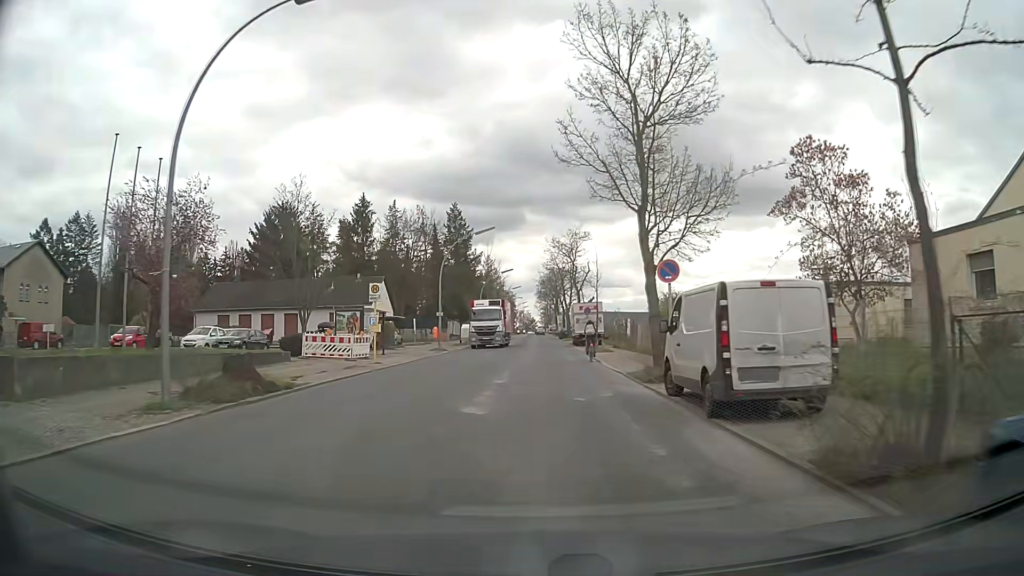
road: tertiary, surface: asphalt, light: Day
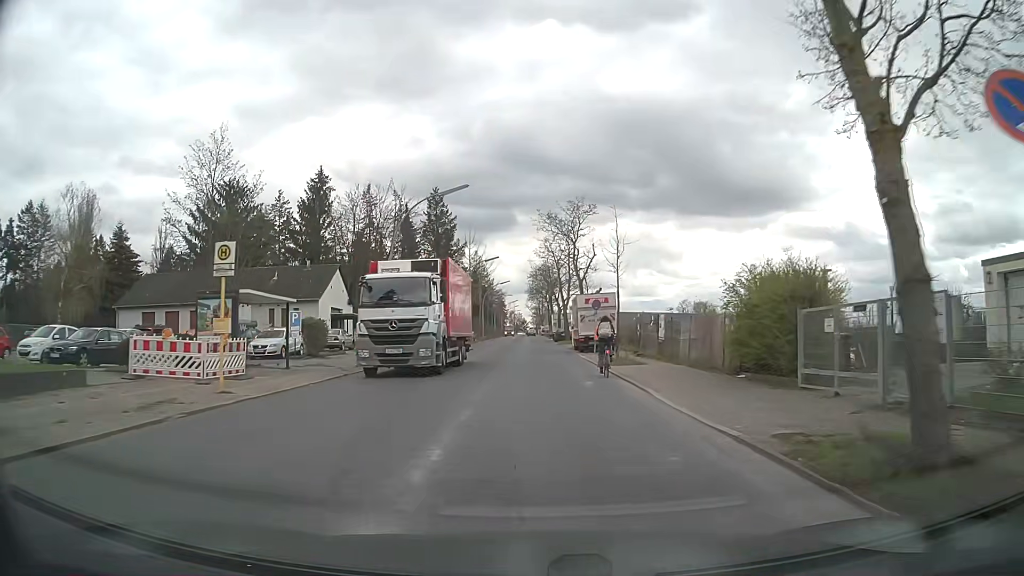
(+0.1, +13.3) m; 0°
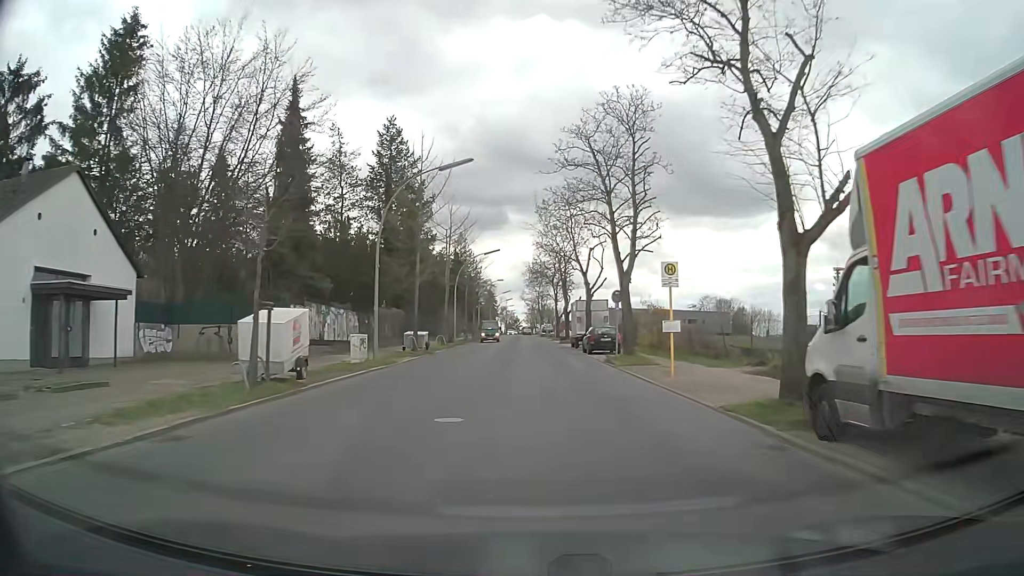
(-0.9, +35.5) m; +1°
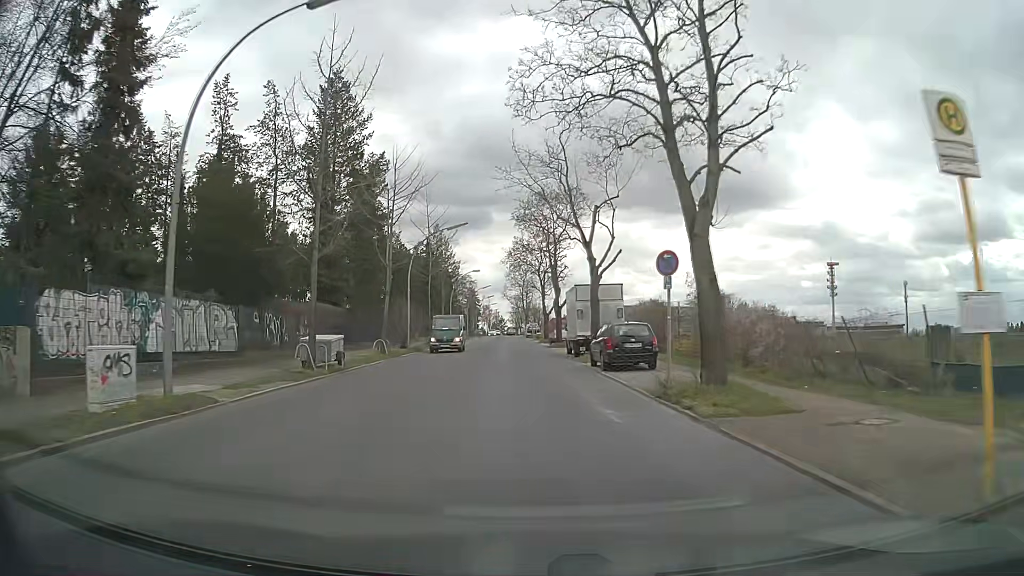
(+0.3, +14.6) m; +2°
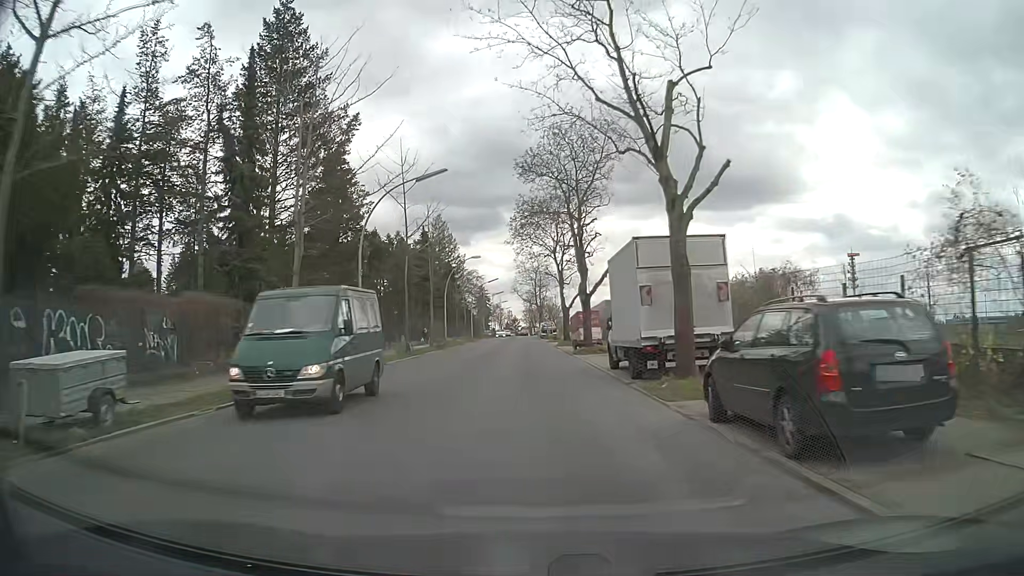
(-0.1, +14.7) m; -2°
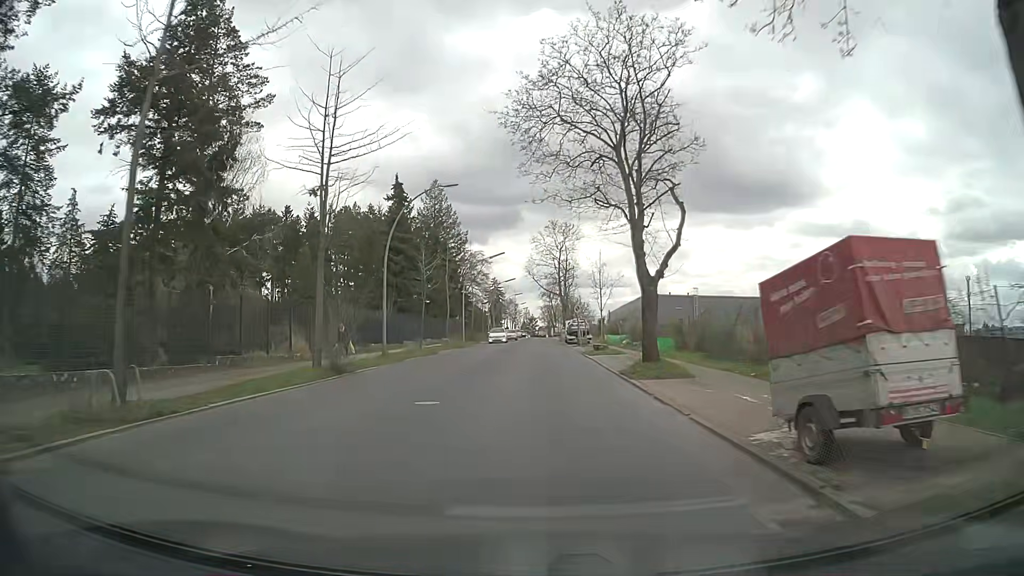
(0.0, +29.5) m; -1°
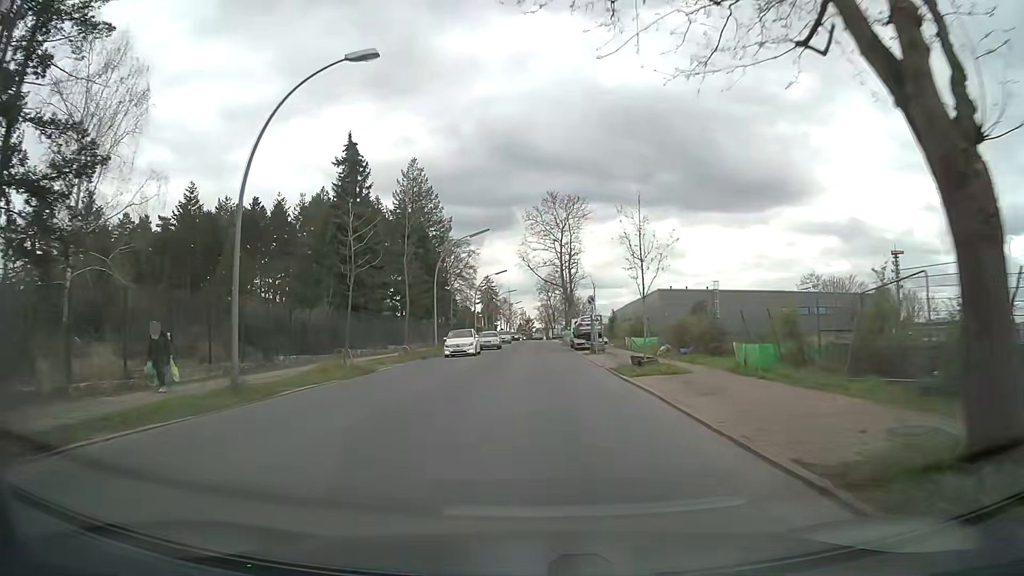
(+0.1, +14.9) m; +1°
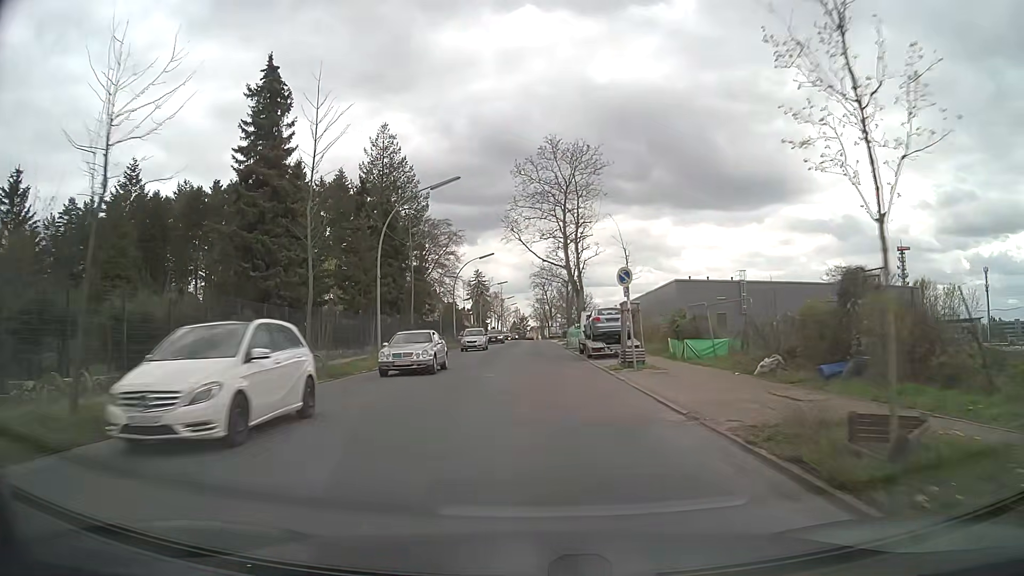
(0.0, +14.9) m; +1°
(0, +10) (0, +20) (0, +30) (0, +40) (0, +50) (0, +60) (0, +70) (0, +80) (-1, +90) (-1, +100) m
